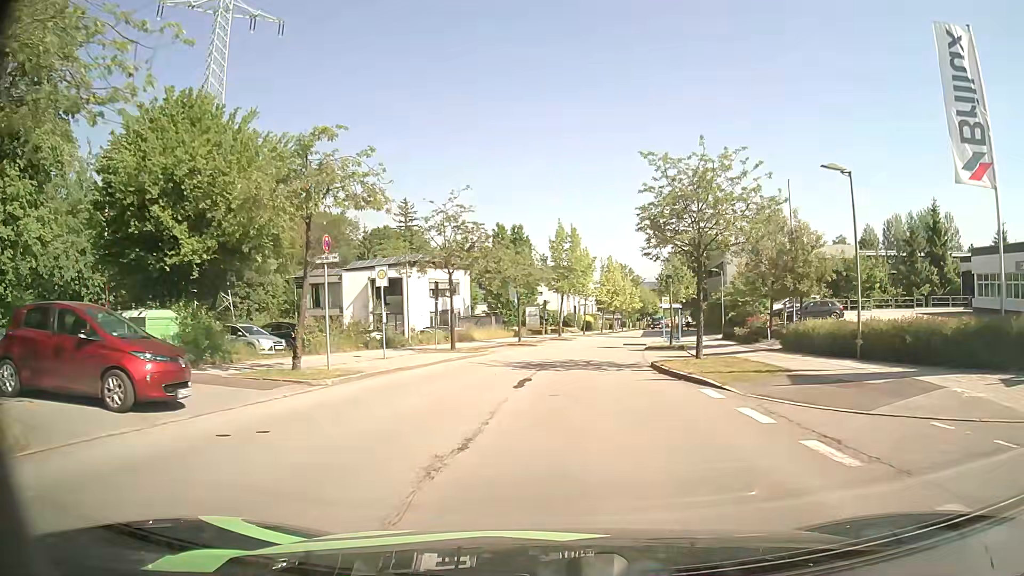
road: residential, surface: asphalt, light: Day
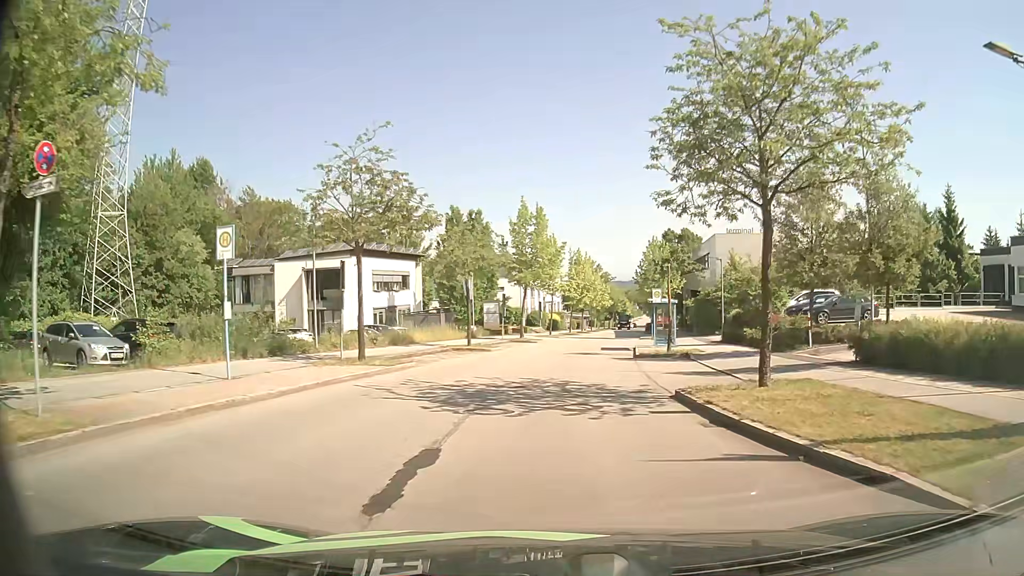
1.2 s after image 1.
(+0.2, +9.6) m; +3°
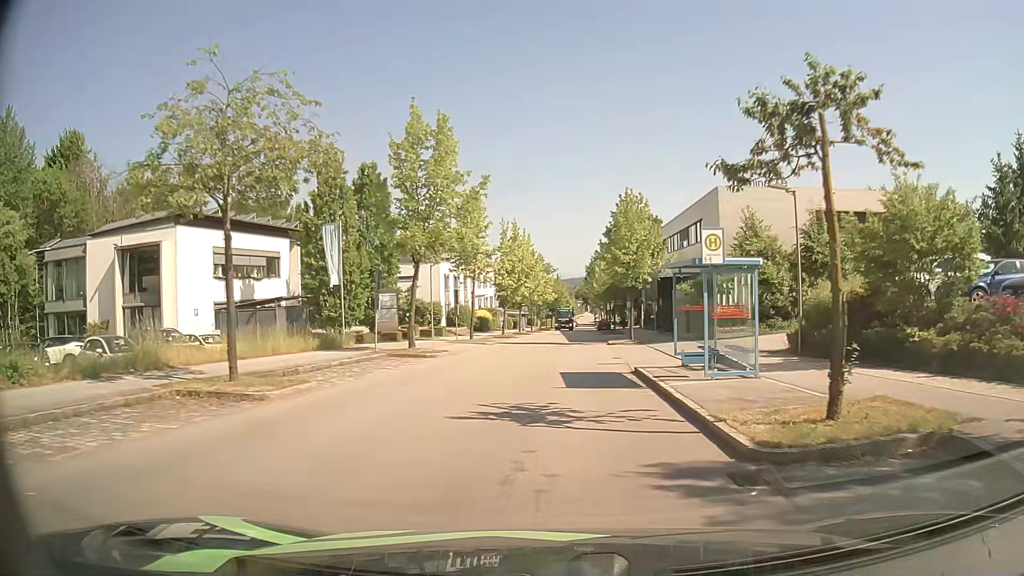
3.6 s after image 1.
(+1.0, +20.9) m; +5°
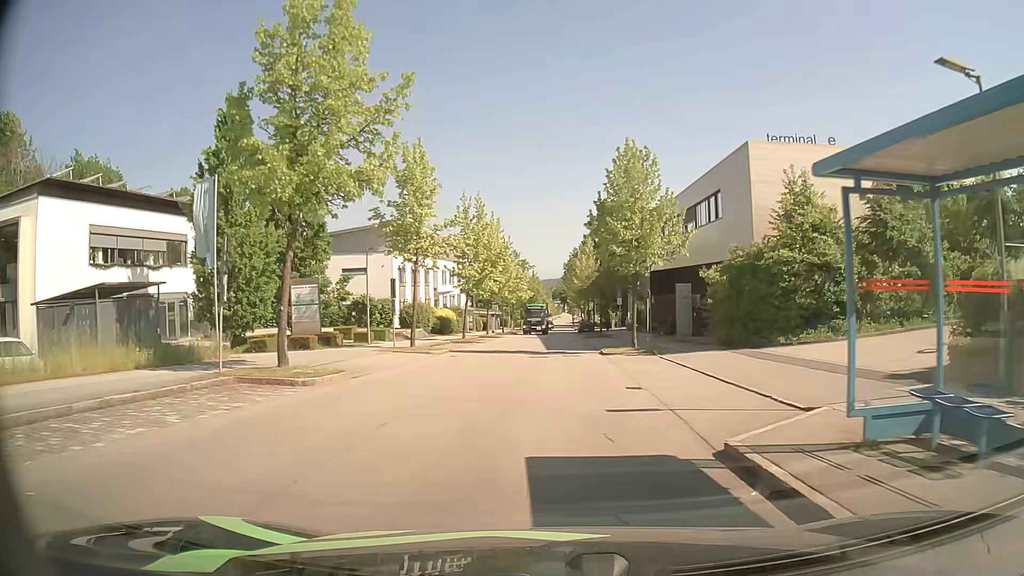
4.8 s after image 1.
(+0.3, +11.1) m; +2°
(0, +10) (0, +20) (0, +30) (+1, +40) (+1, +50) (+1, +60) (+2, +70) (+2, +80) (+2, +90) (+2, +100) m
